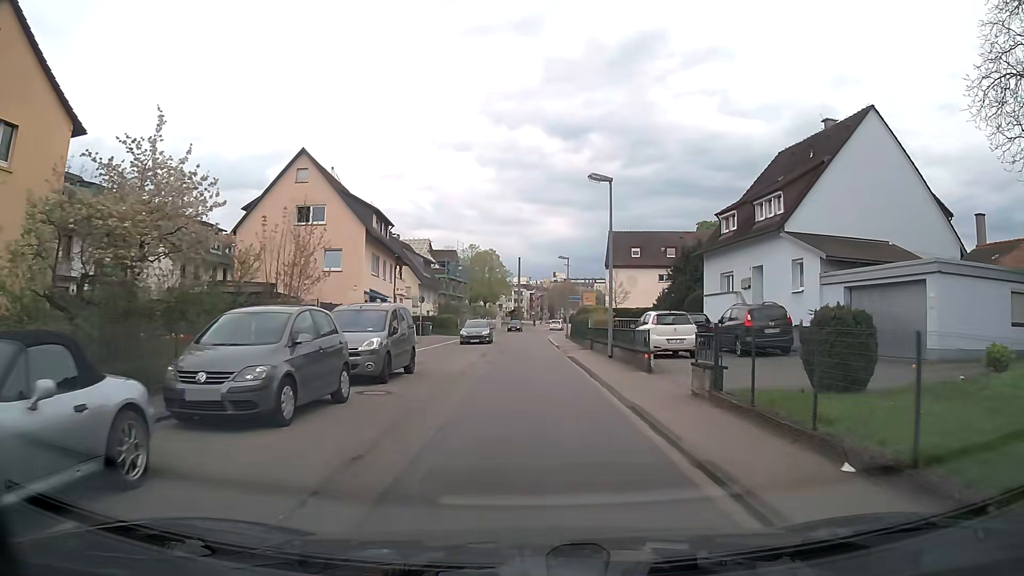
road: tertiary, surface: asphalt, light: Day
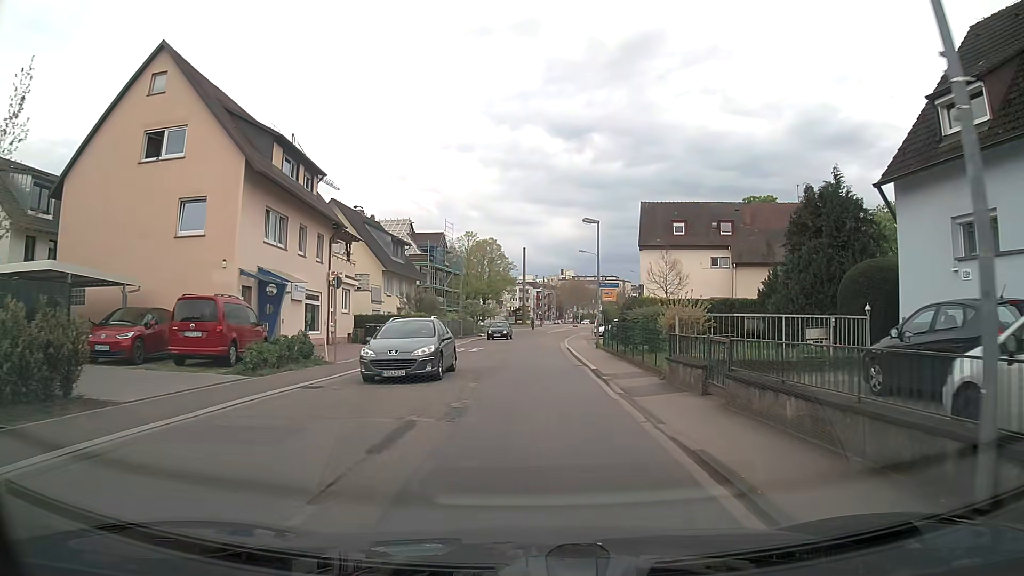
(-0.3, +18.7) m; -1°
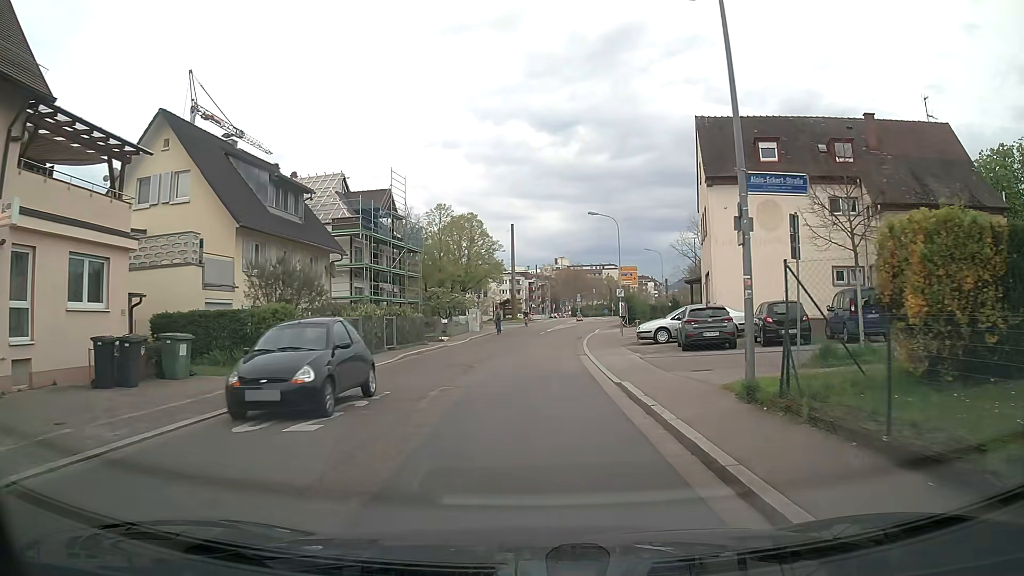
(+0.2, +23.1) m; 0°
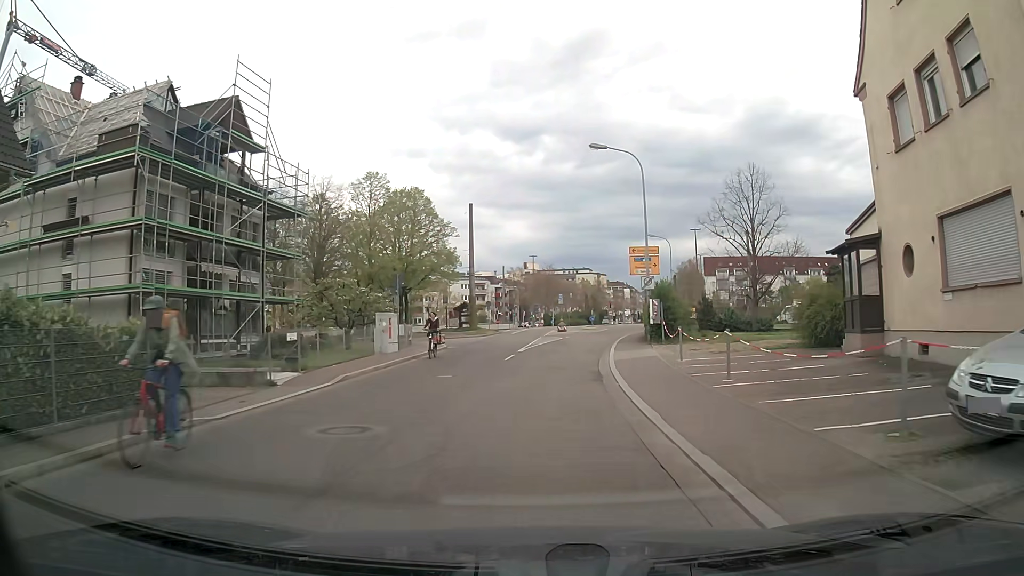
(+0.5, +23.1) m; +3°
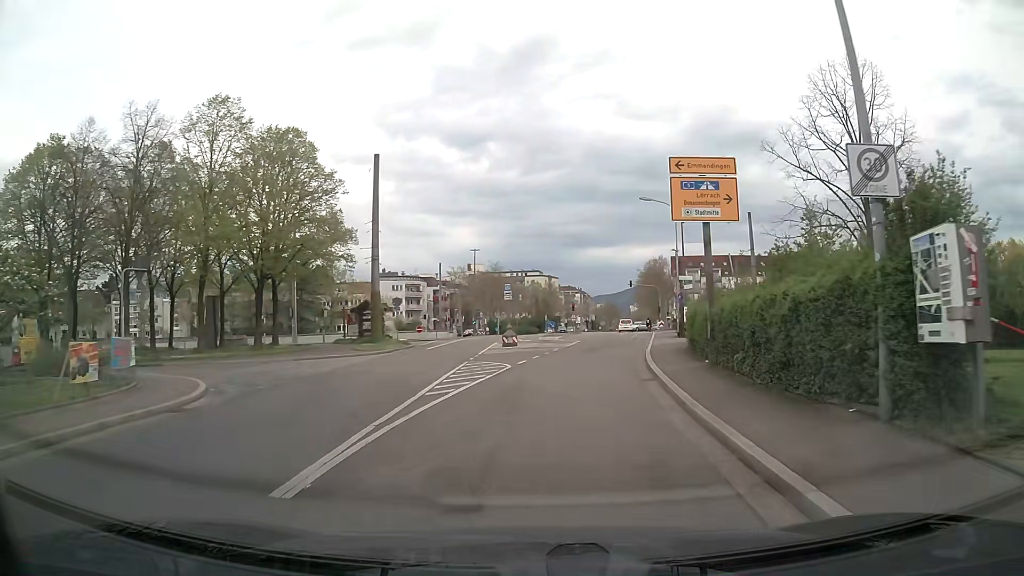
(+1.2, +23.5) m; +5°
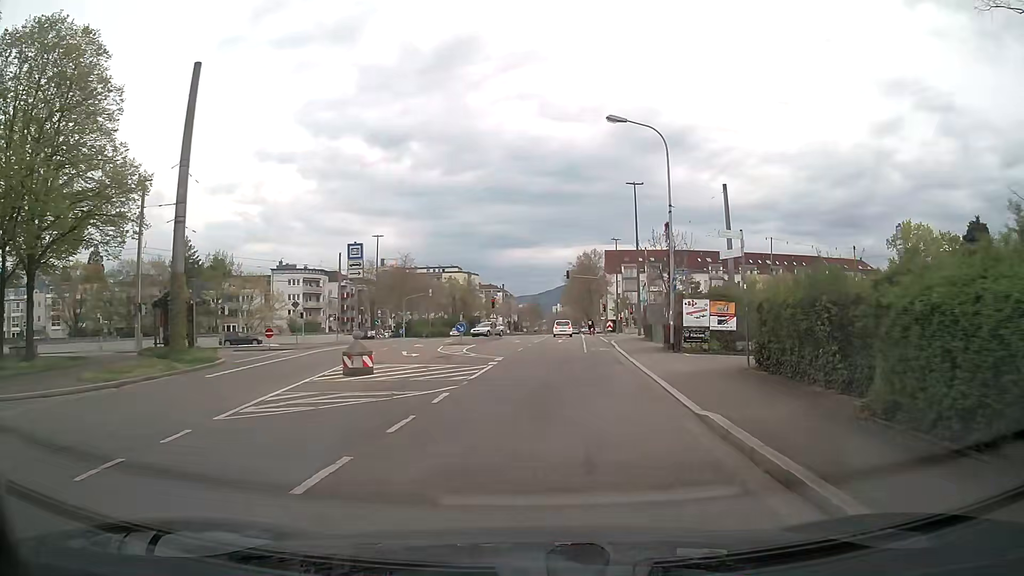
(+1.2, +18.6) m; +8°
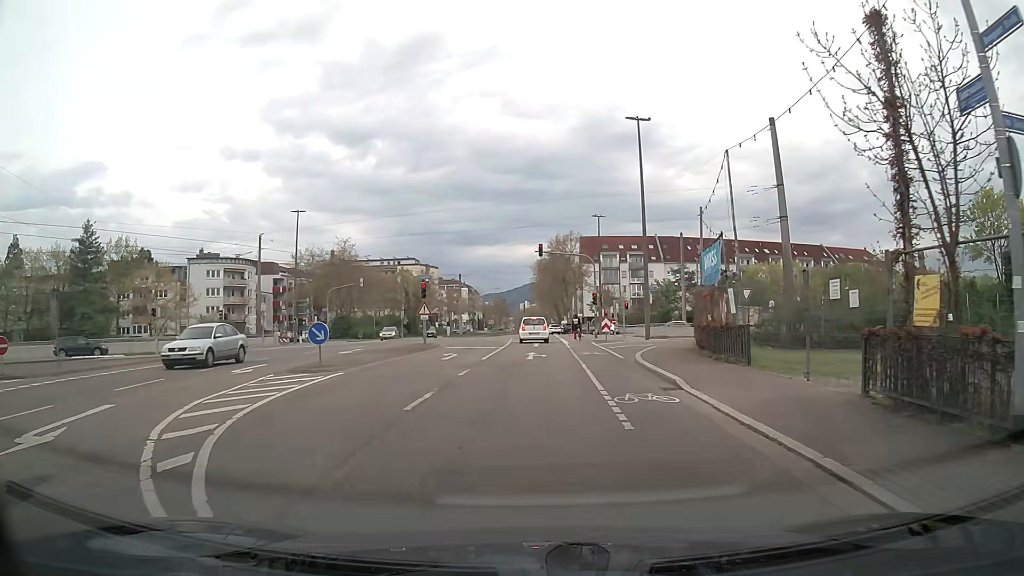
(+0.4, +20.5) m; +2°
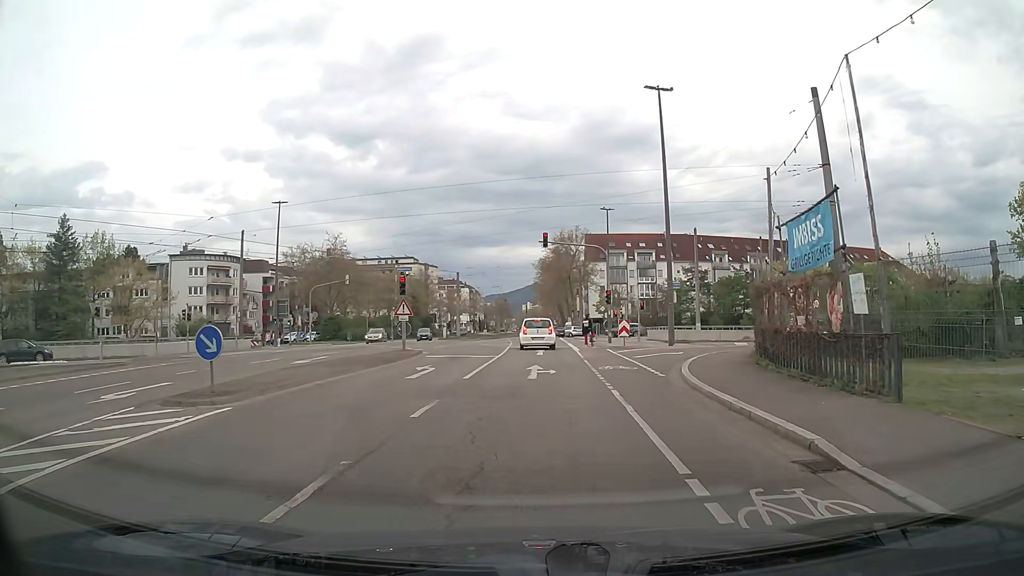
(0.0, +6.5) m; -1°
